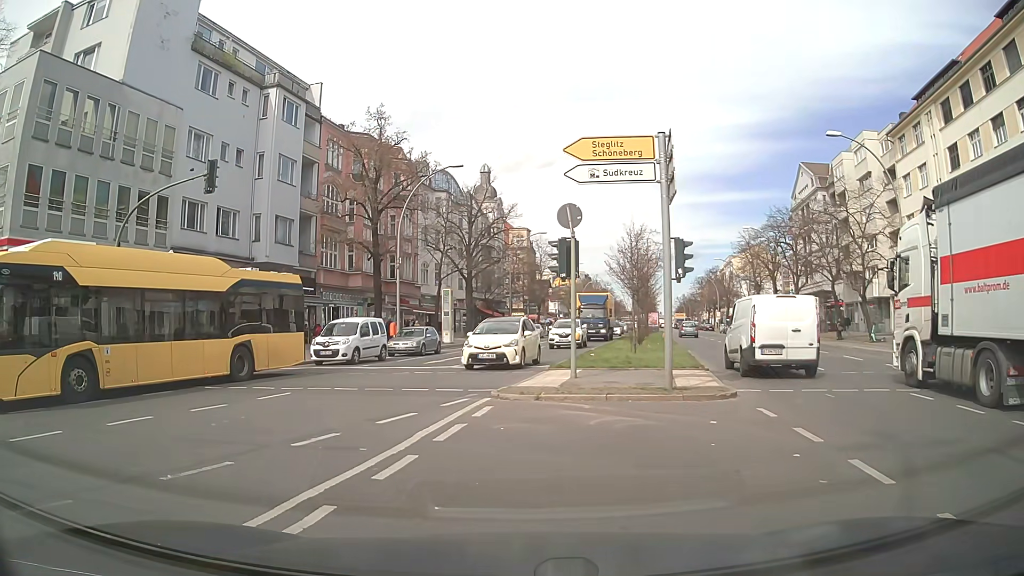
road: primary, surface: asphalt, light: Day
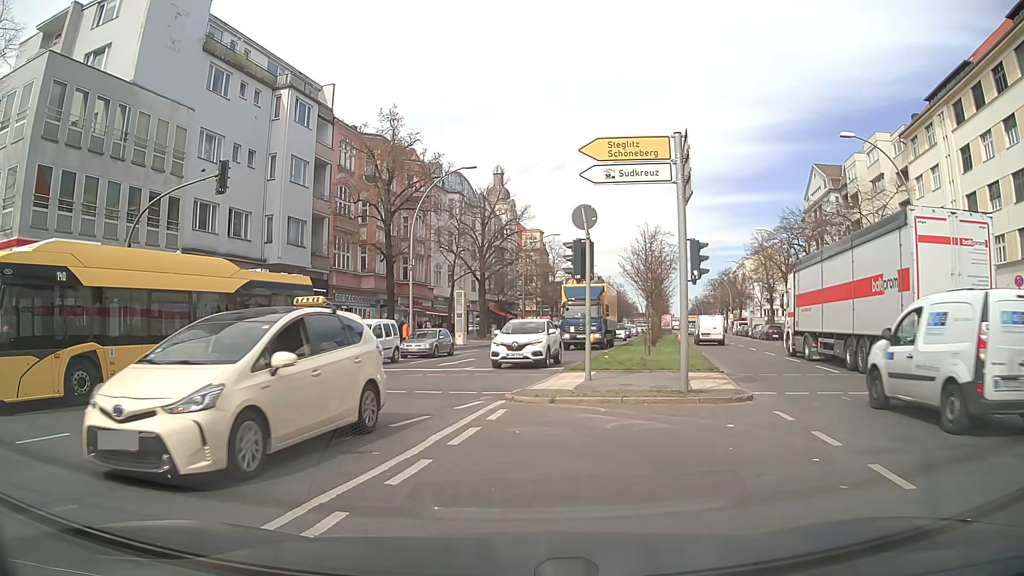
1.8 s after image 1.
(0.0, +0.2) m; 0°
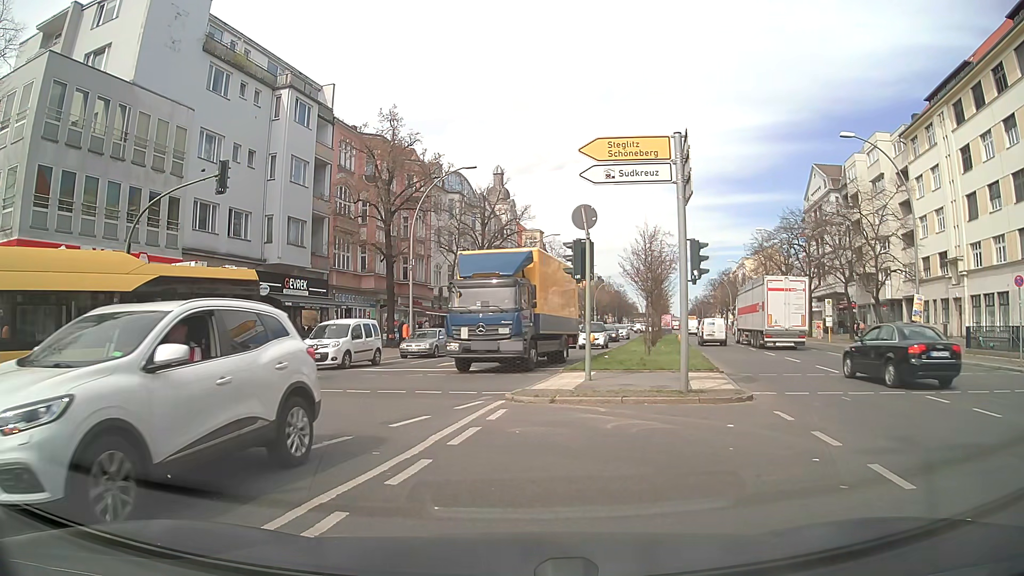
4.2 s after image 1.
(0.0, 0.0) m; 0°
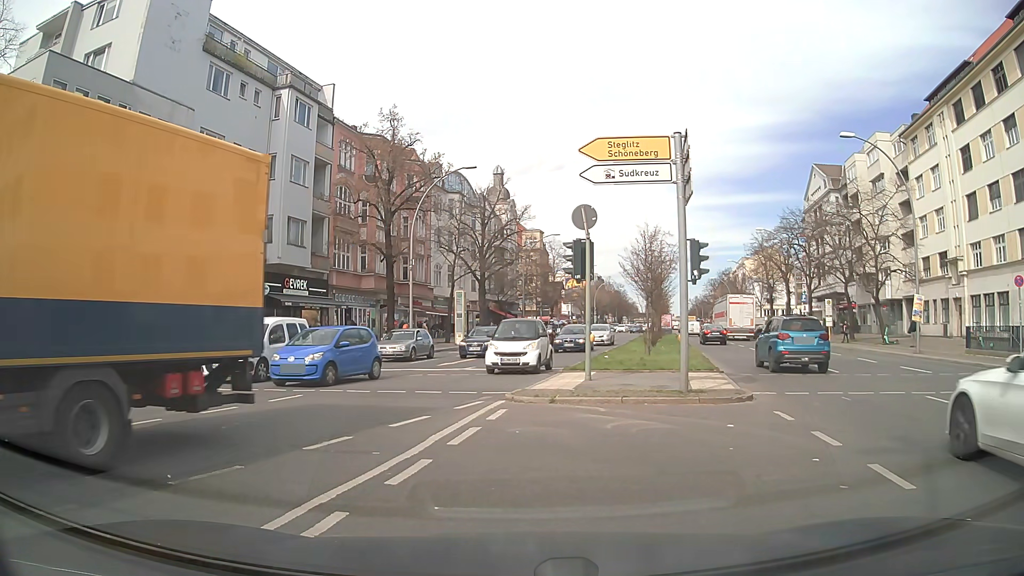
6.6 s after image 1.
(0.0, 0.0) m; 0°
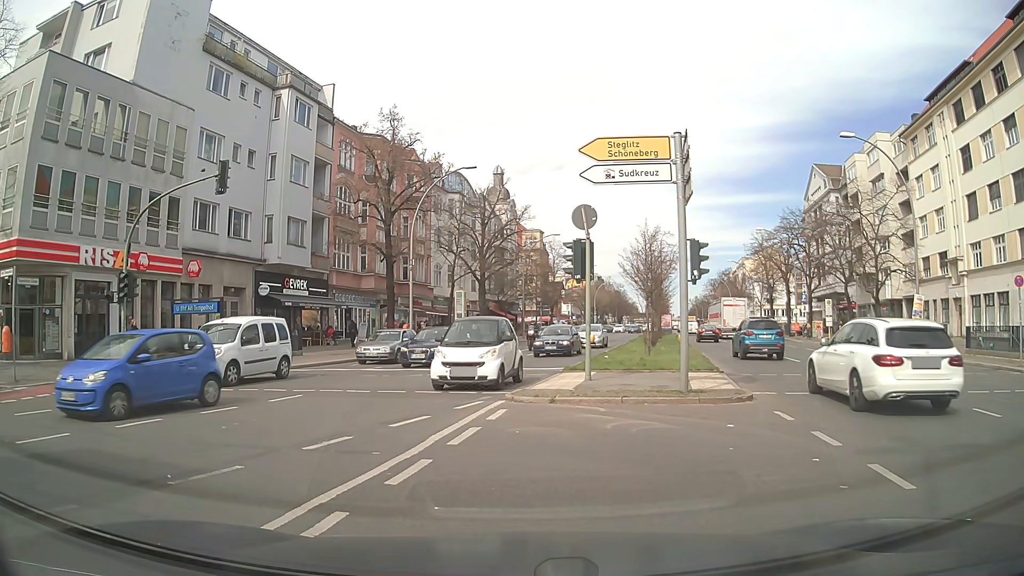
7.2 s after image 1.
(0.0, 0.0) m; 0°
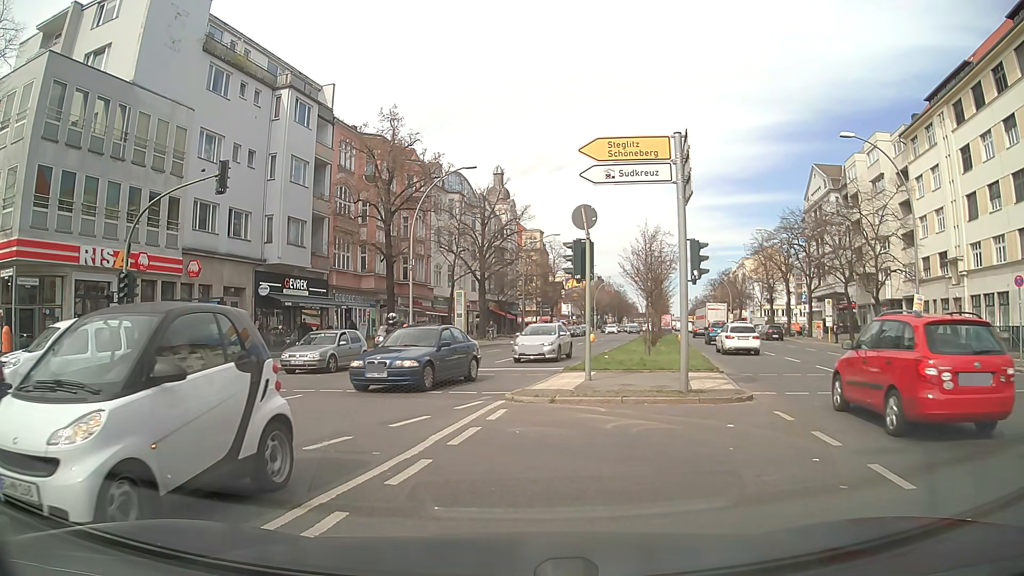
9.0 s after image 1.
(0.0, 0.0) m; 0°
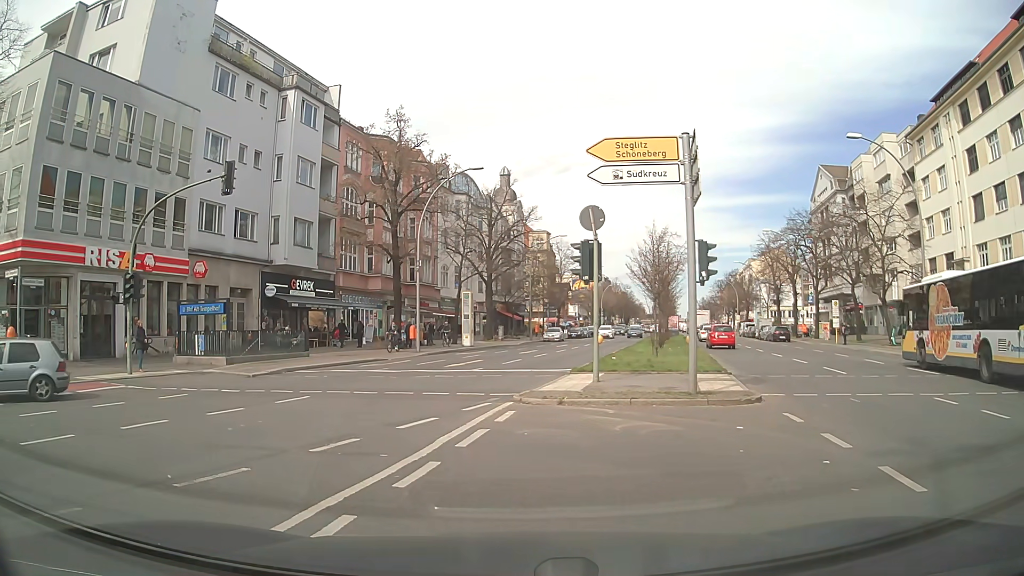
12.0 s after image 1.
(0.0, 0.0) m; 0°
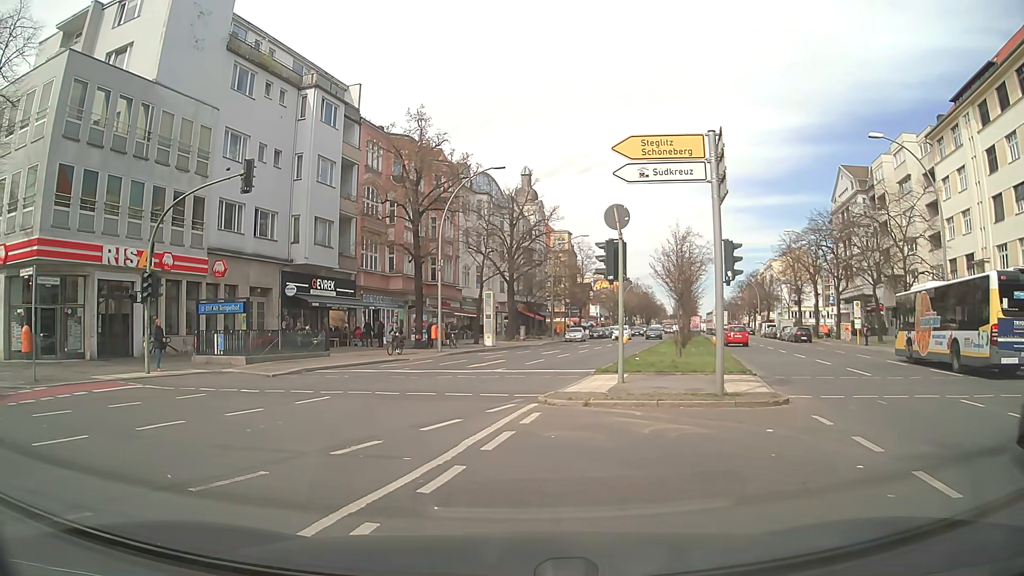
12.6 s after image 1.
(0.0, +0.2) m; 0°
